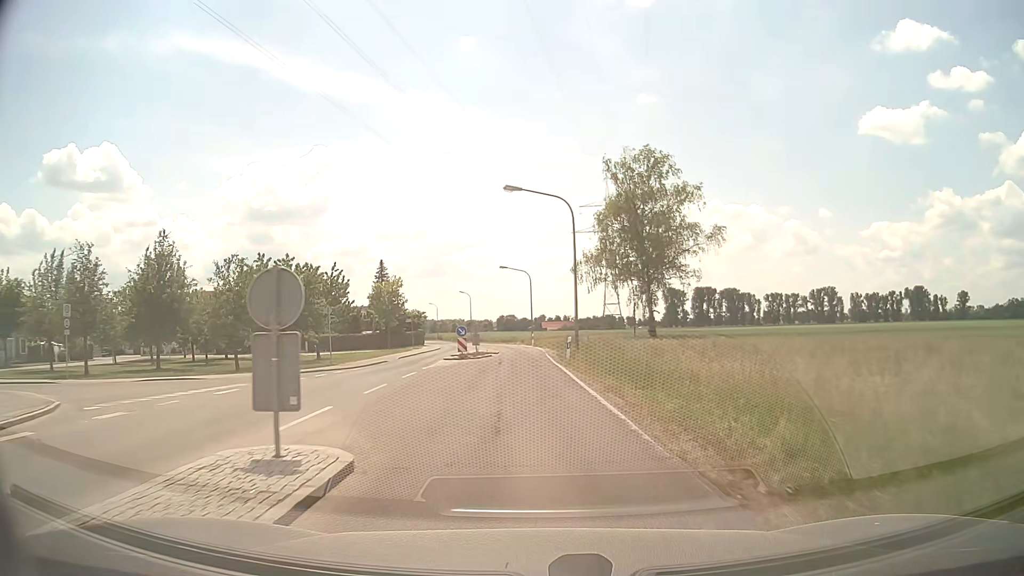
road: tertiary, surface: asphalt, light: Day
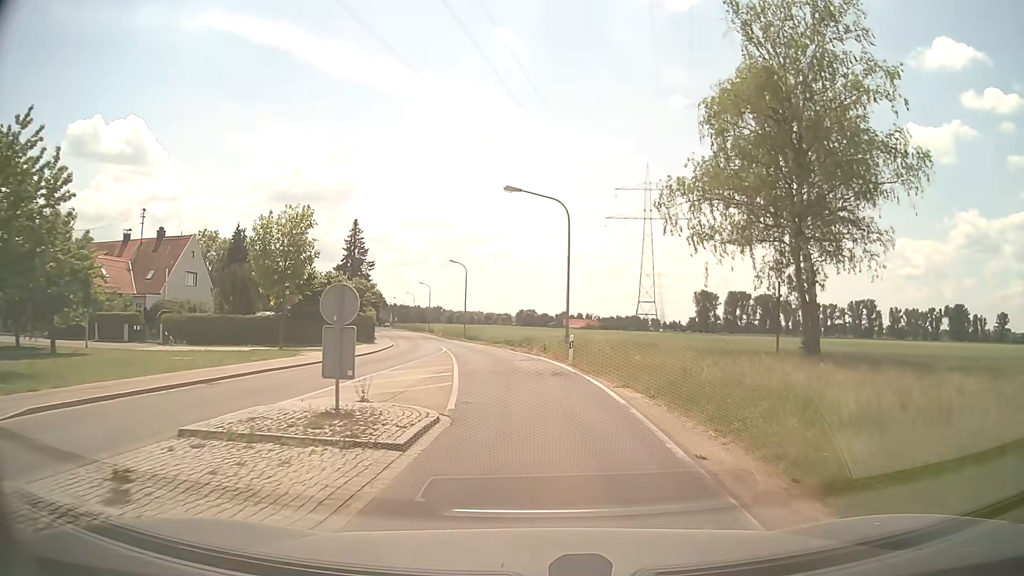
(-0.8, +35.2) m; -2°
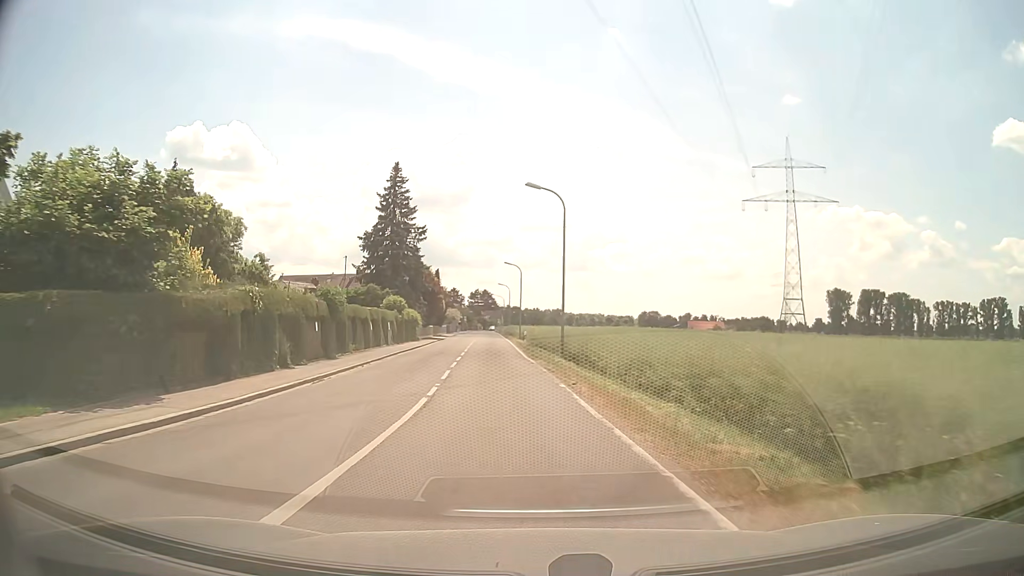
(-2.2, +35.5) m; -10°
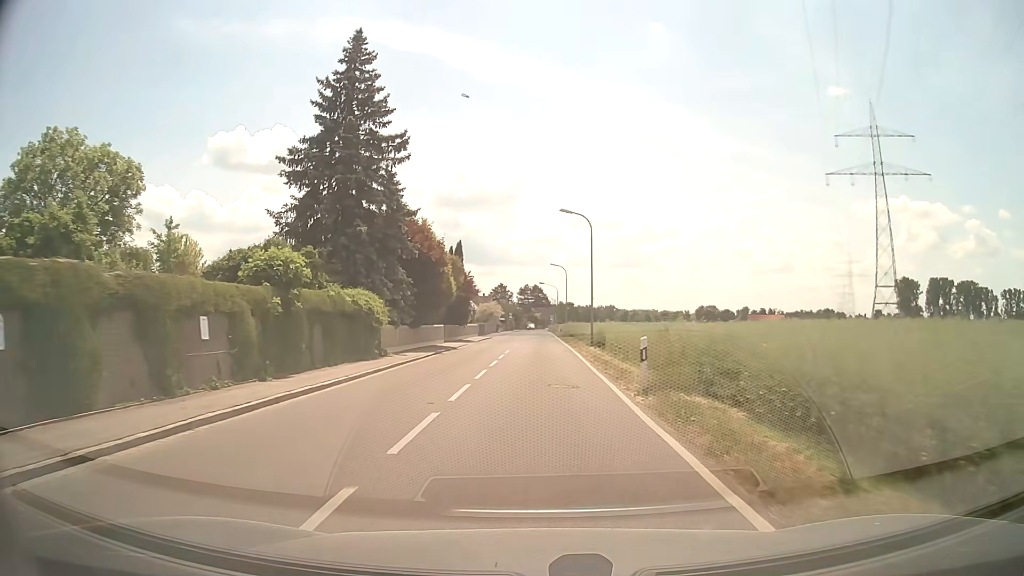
(-1.6, +28.8) m; -5°
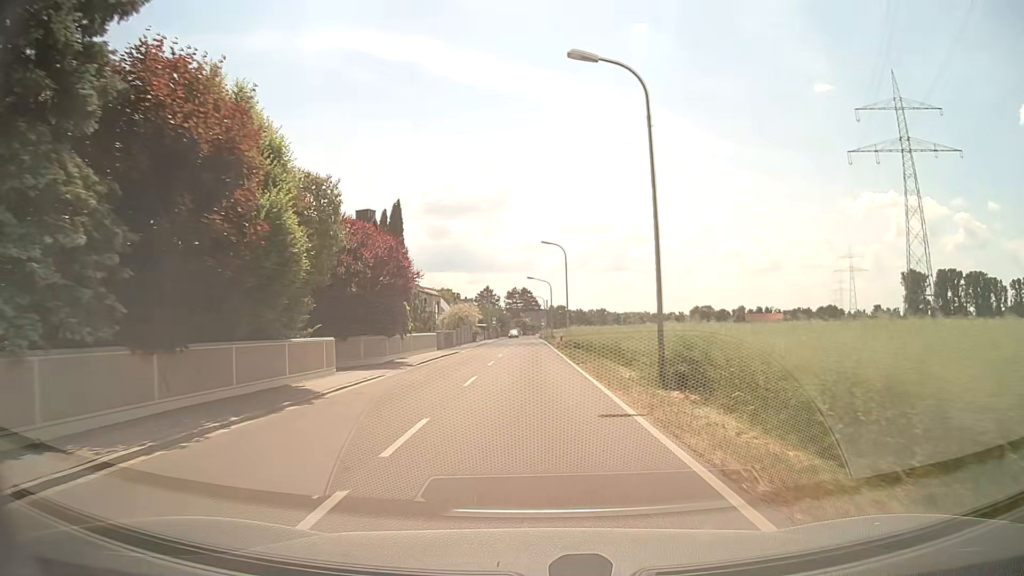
(+0.2, +22.4) m; +1°
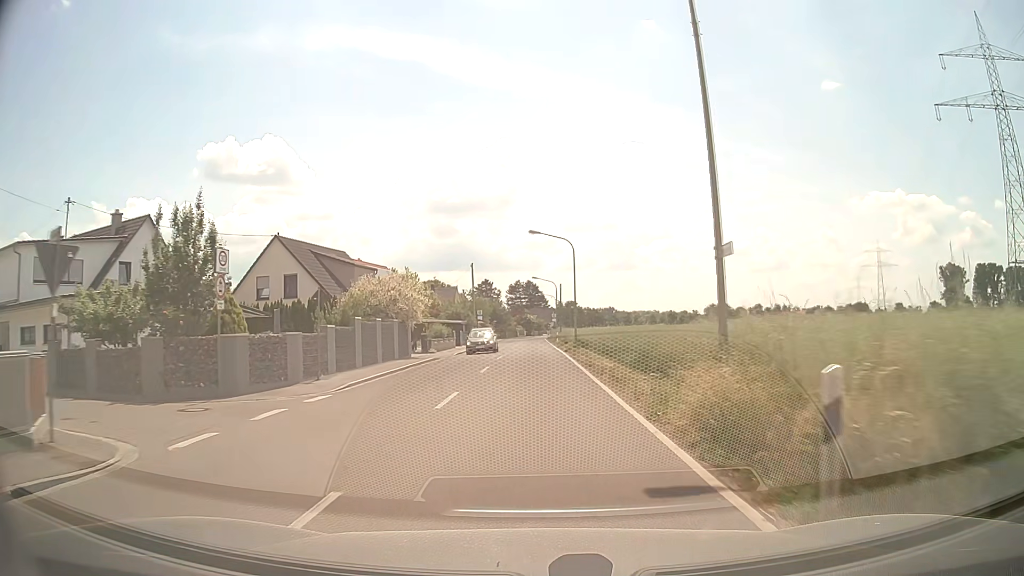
(-0.2, +38.6) m; -1°
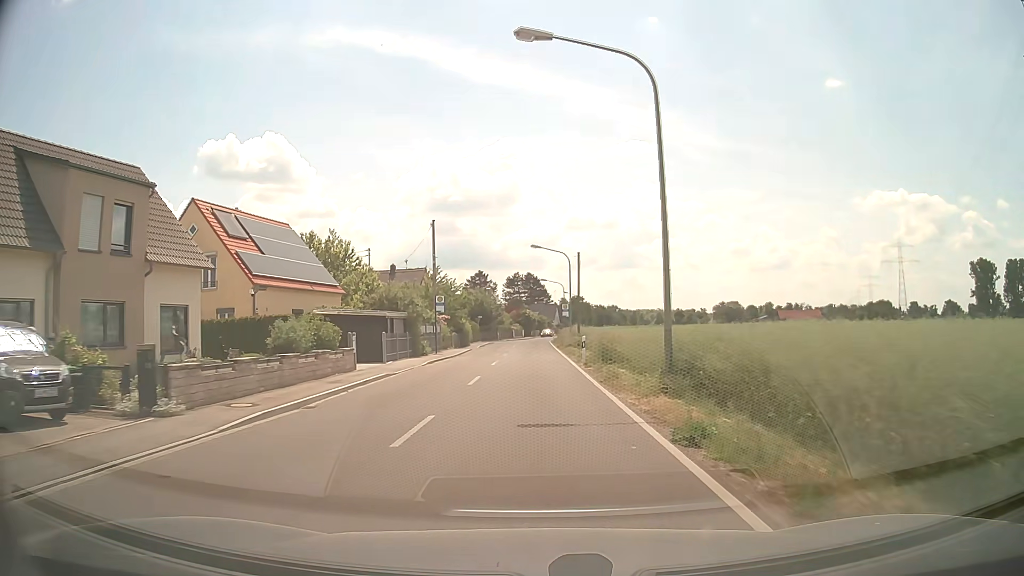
(+0.1, +30.5) m; 0°
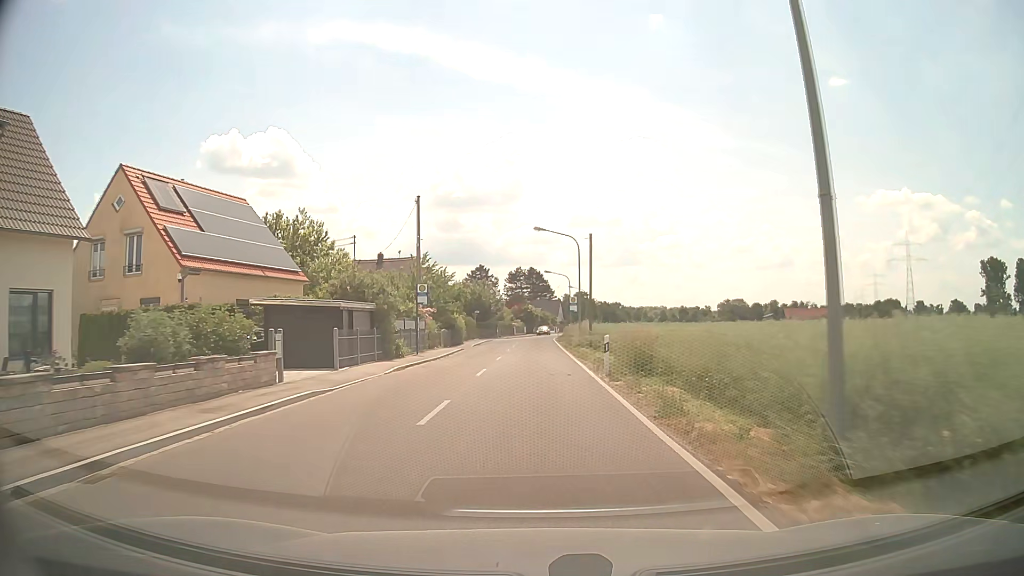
(0.0, +7.6) m; 0°
(0, +10) (0, +20) (0, +30) (0, +40) (0, +50) (0, +60) (+1, +70) (+1, +80) (+2, +90) (+4, +100) m
